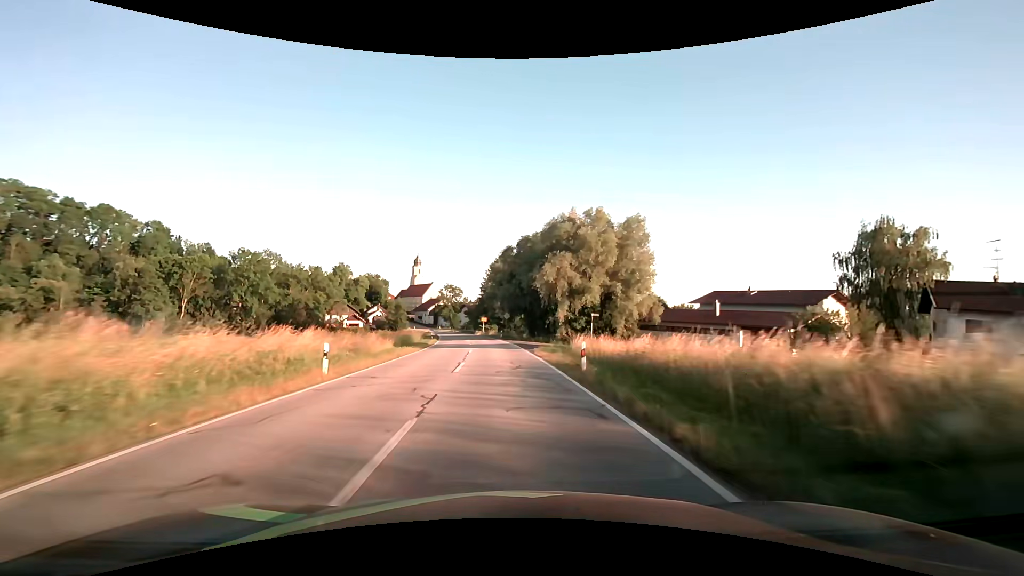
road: secondary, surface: asphalt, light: Day
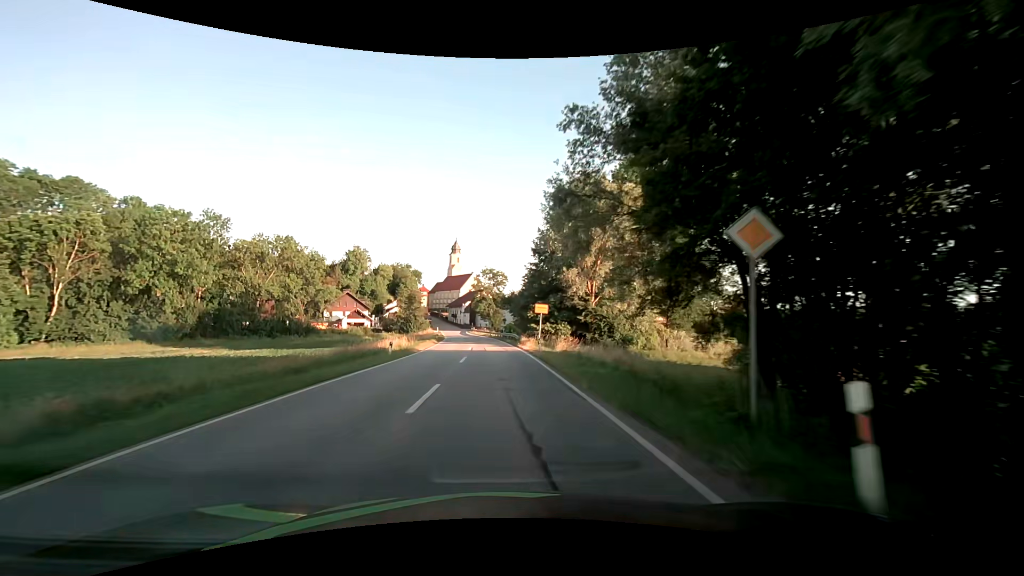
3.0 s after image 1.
(-2.7, +55.0) m; -6°
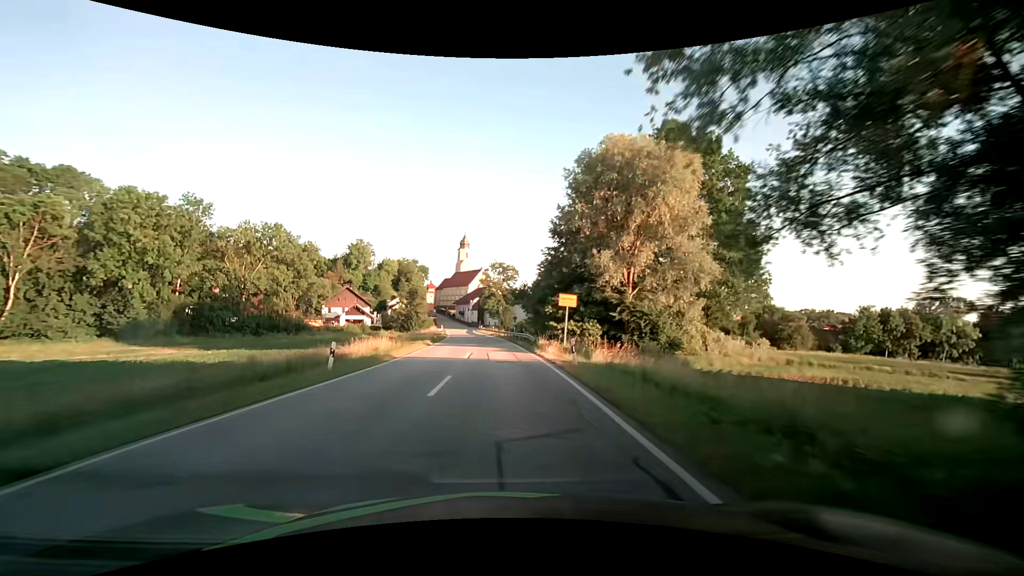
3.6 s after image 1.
(-0.1, +10.0) m; -1°
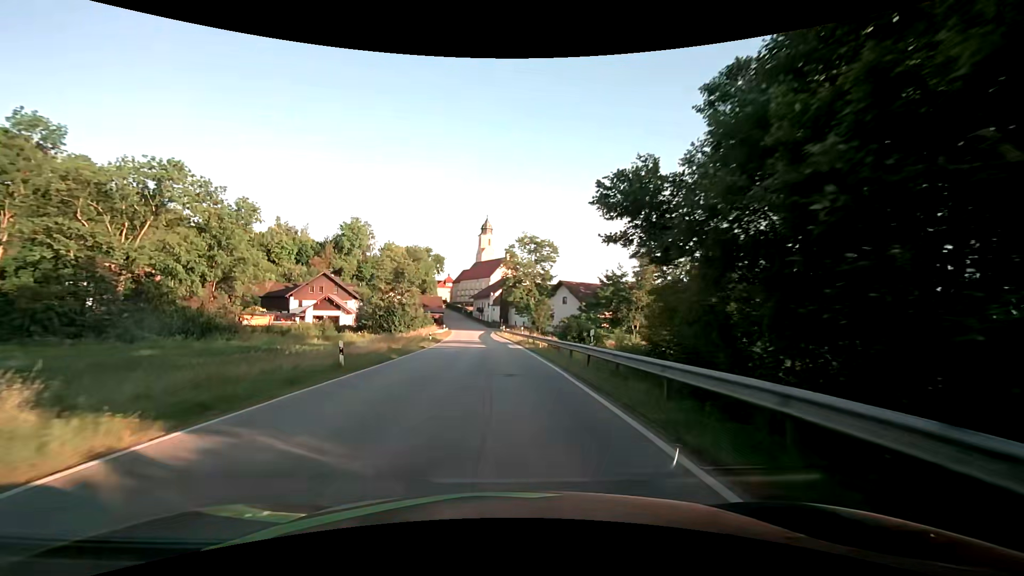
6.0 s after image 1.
(-1.1, +36.0) m; -3°
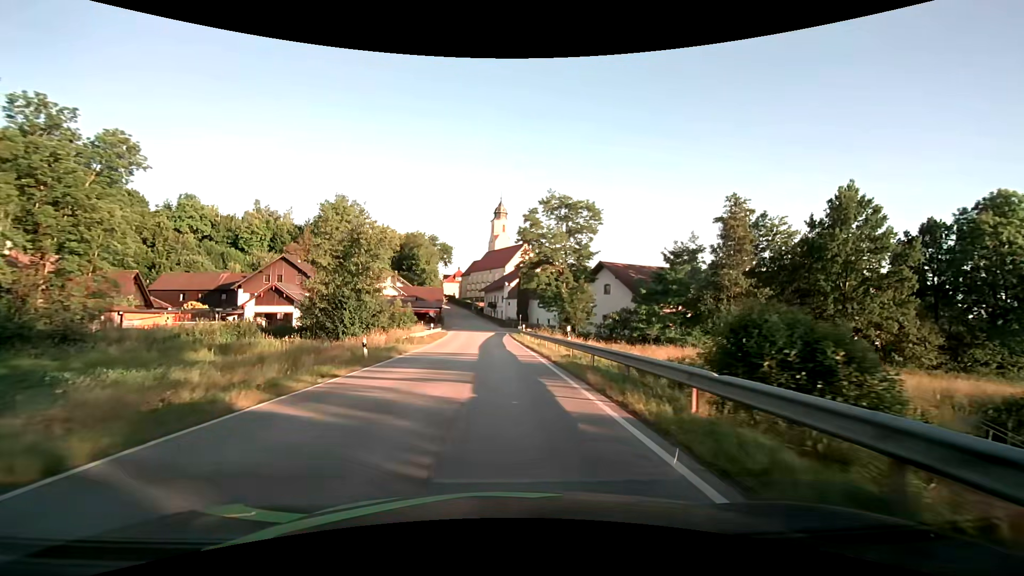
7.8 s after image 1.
(-0.3, +25.2) m; -2°
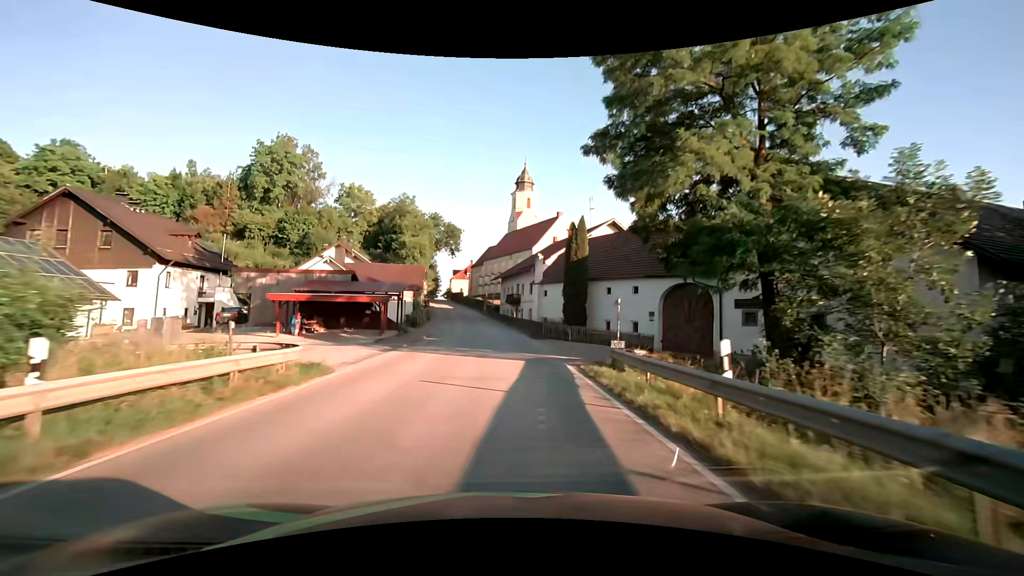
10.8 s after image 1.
(-1.3, +40.7) m; -2°
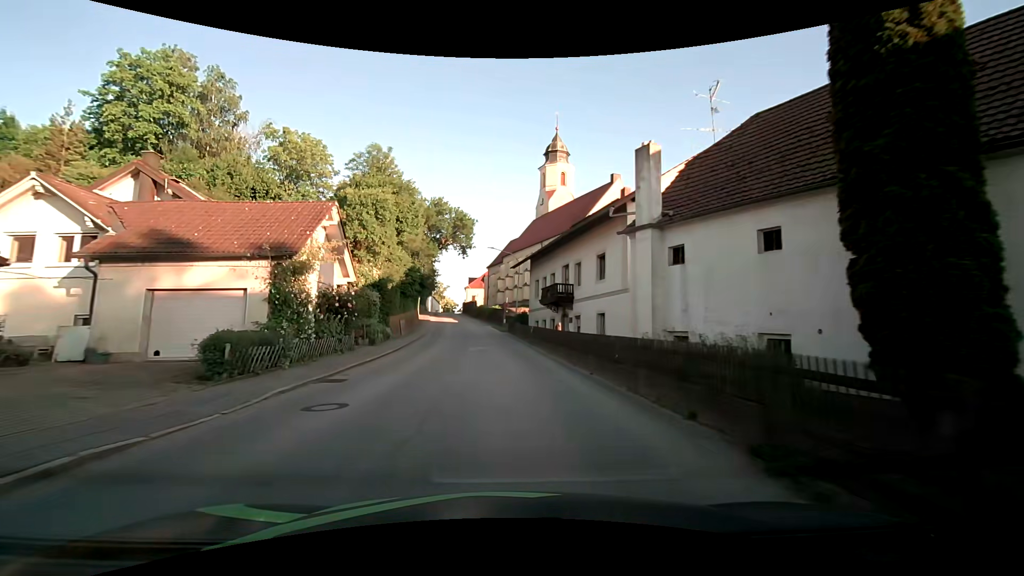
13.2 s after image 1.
(-0.6, +31.6) m; -3°
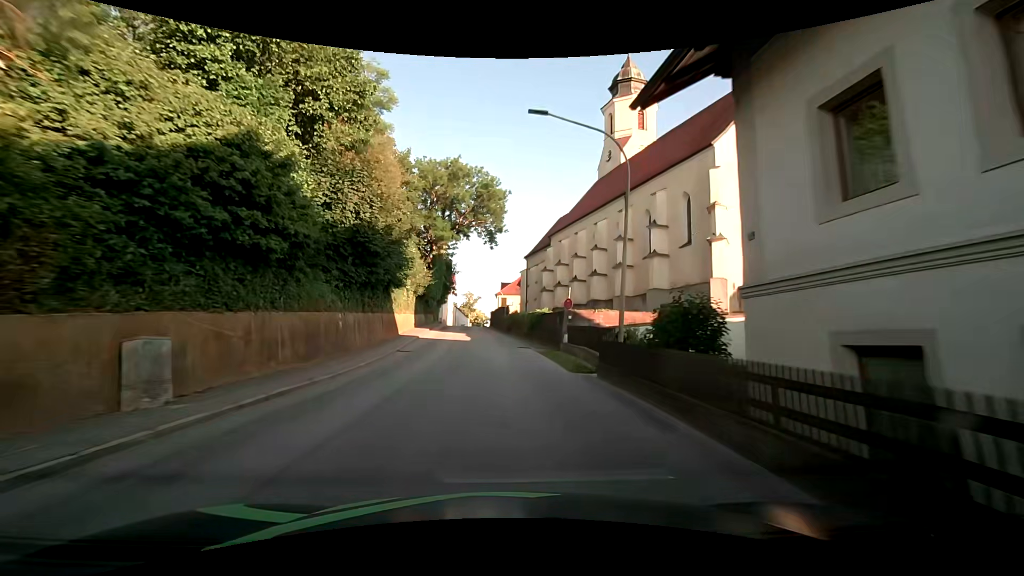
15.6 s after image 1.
(-1.3, +30.5) m; -4°
(0, +10) (0, +20) (-1, +30) (-2, +40) (-3, +50) (-4, +60) (-5, +70) (-5, +80) (-6, +90) (-6, +100) m
